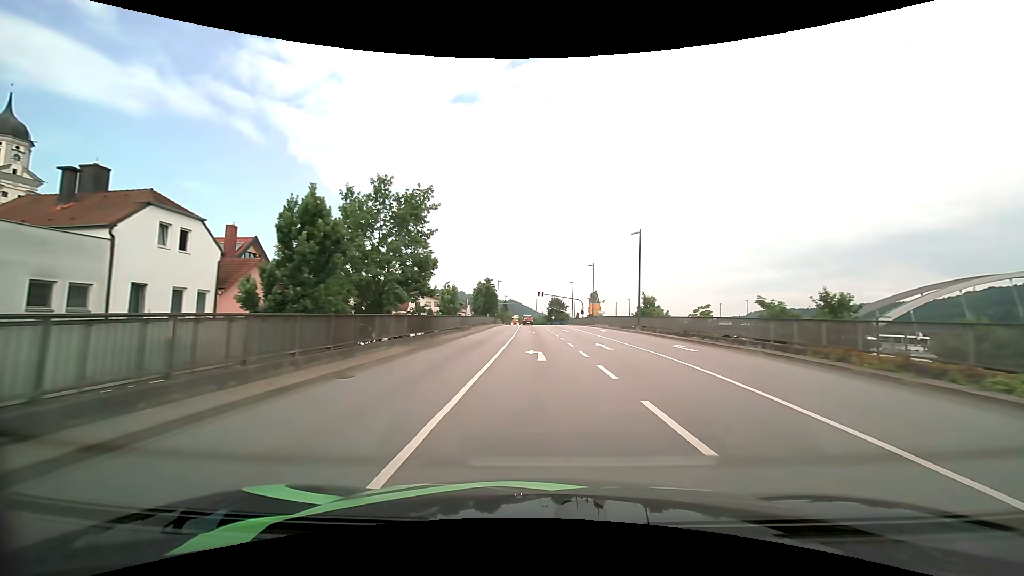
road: primary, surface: asphalt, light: Day
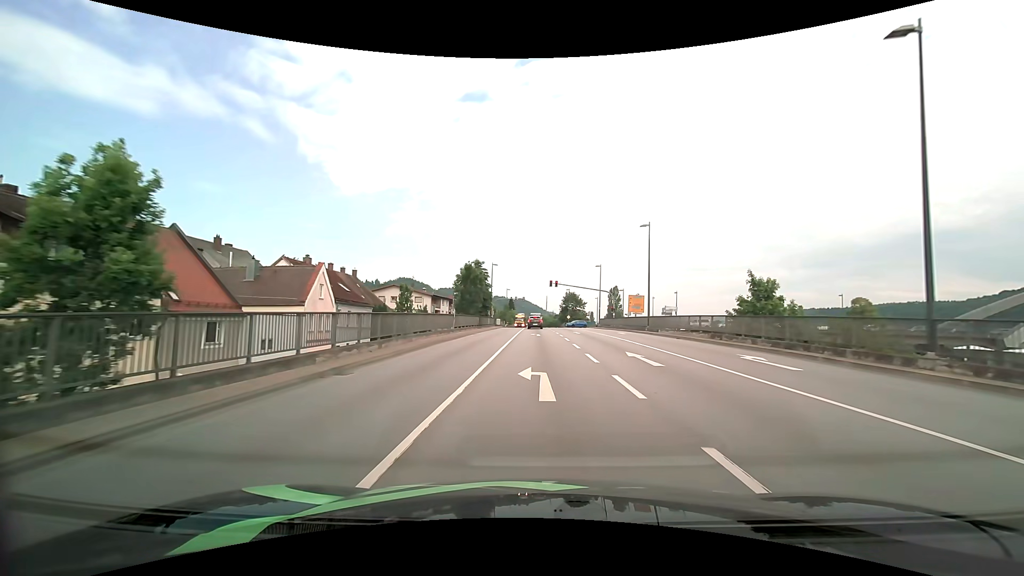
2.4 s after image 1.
(-0.2, +32.5) m; -1°
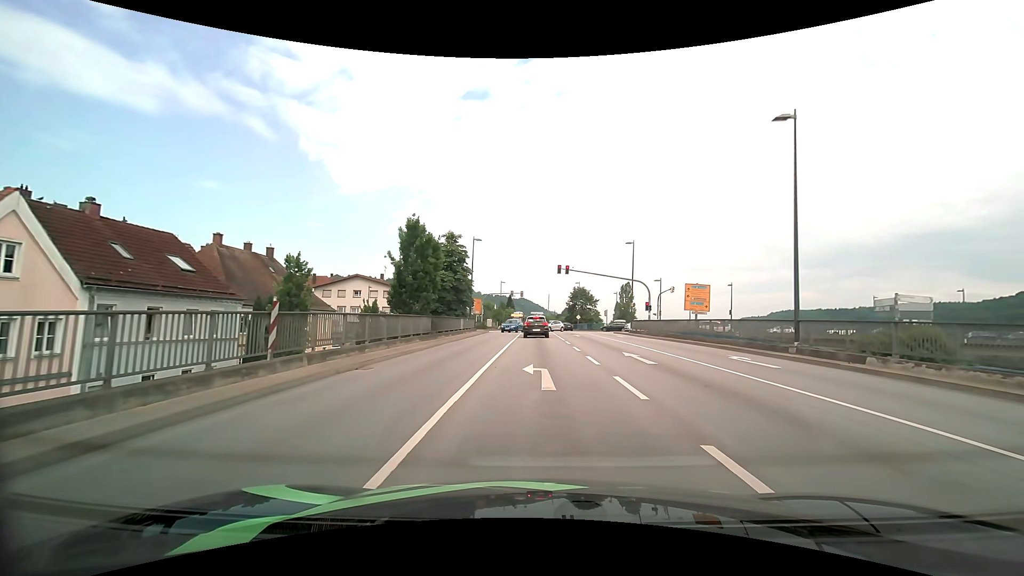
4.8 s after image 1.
(-0.1, +23.5) m; 0°
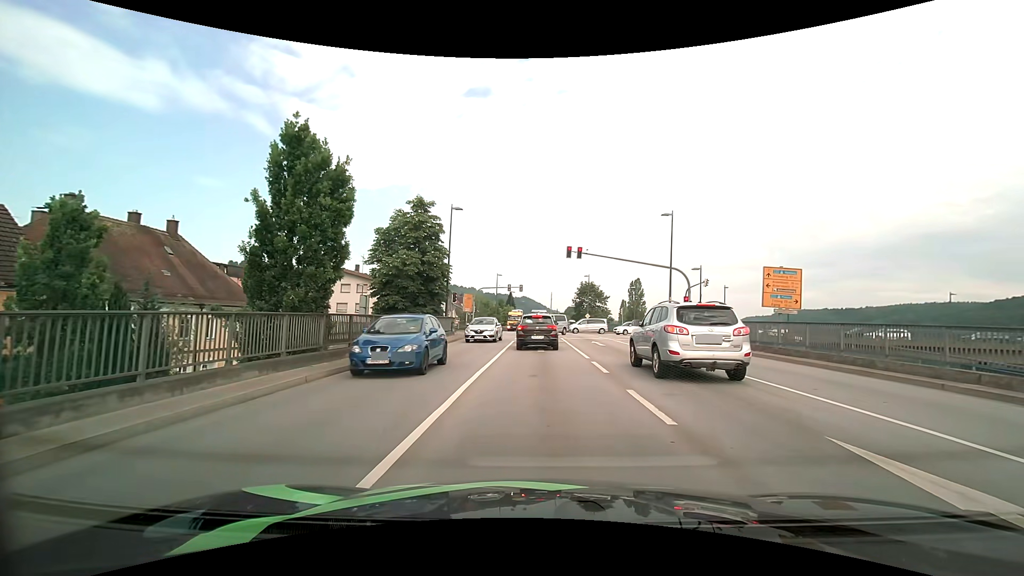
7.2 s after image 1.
(0.0, +13.4) m; 0°
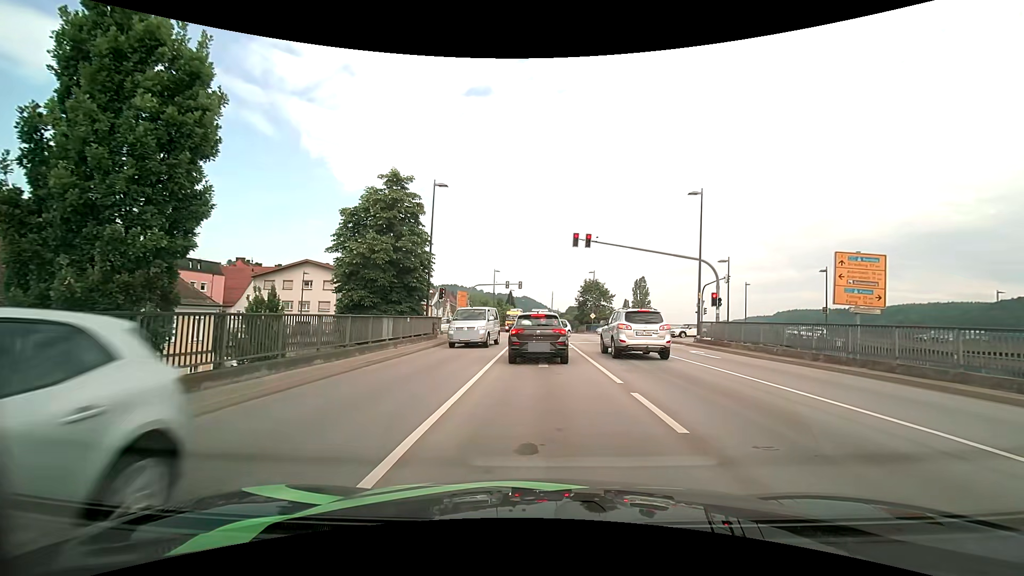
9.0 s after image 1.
(0.0, +6.3) m; 0°
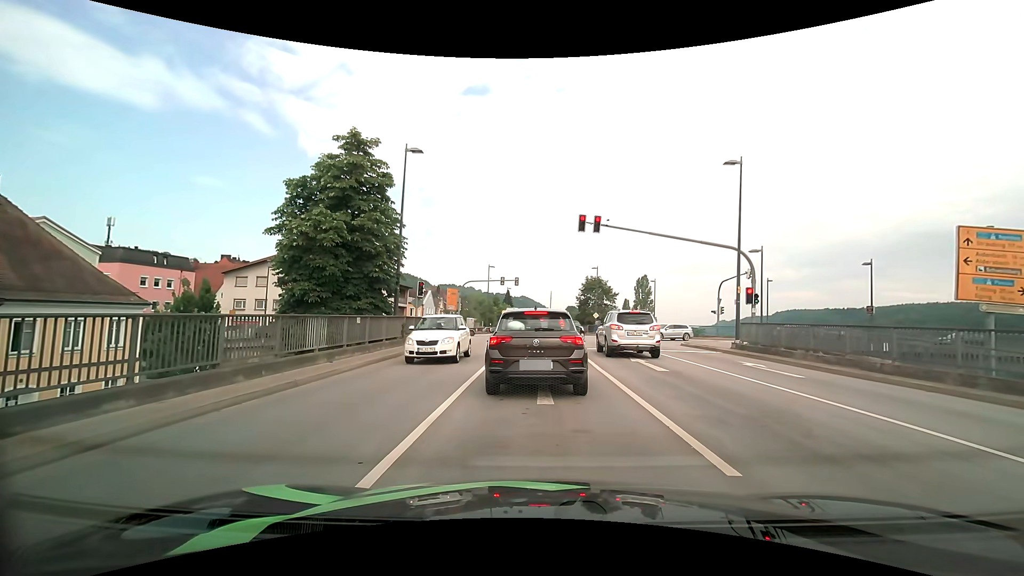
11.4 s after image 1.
(0.0, +6.0) m; -1°
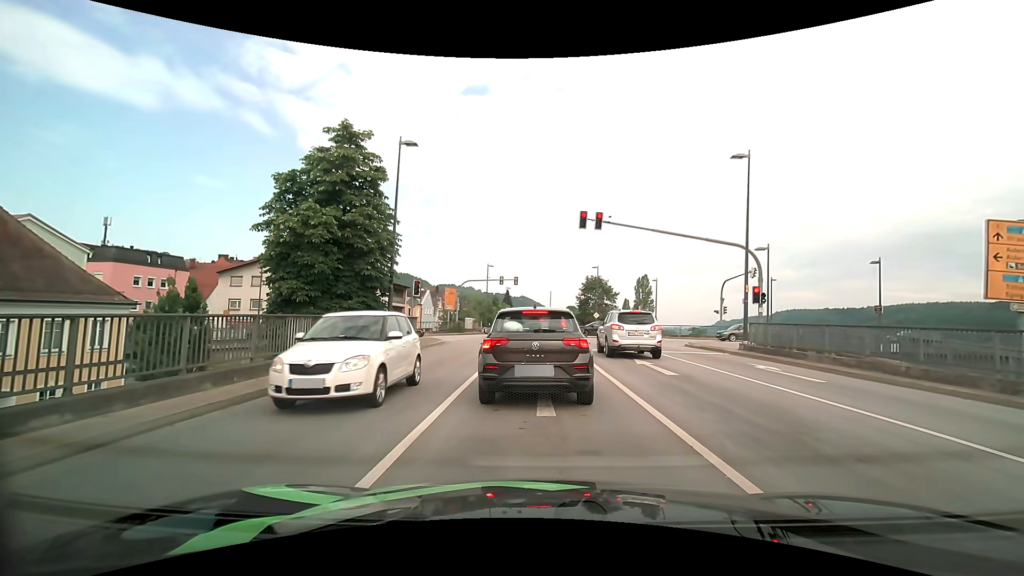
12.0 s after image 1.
(0.0, +0.9) m; 0°
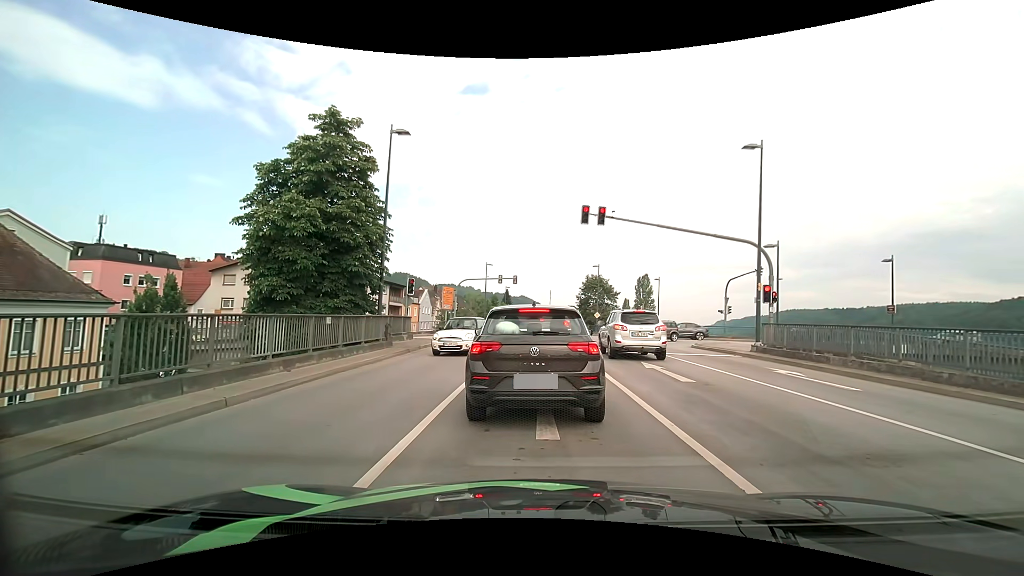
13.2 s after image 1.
(0.0, +1.3) m; 0°
(0, +10) (0, +20) (0, +30) (-3, +40) (-9, +47) (-19, +49) (-29, +49) (-39, +48) (-49, +48) (-59, +48) m
